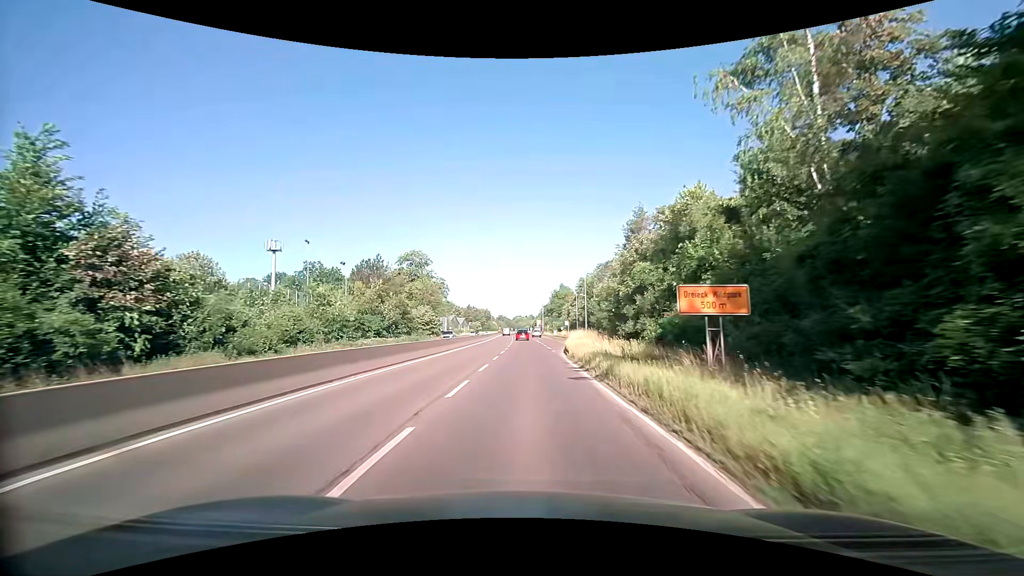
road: trunk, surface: asphalt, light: Day
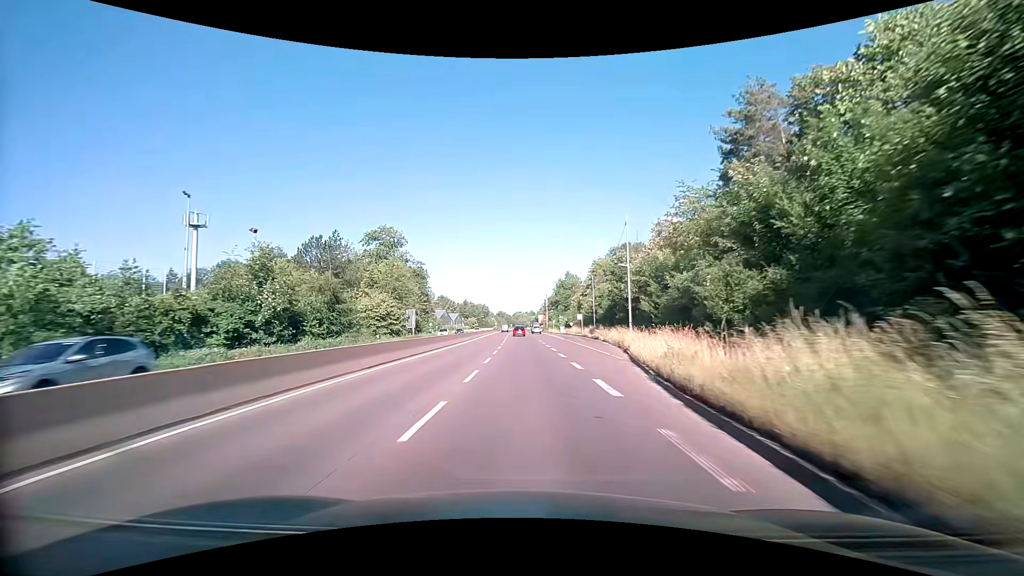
(0.0, +28.7) m; 0°
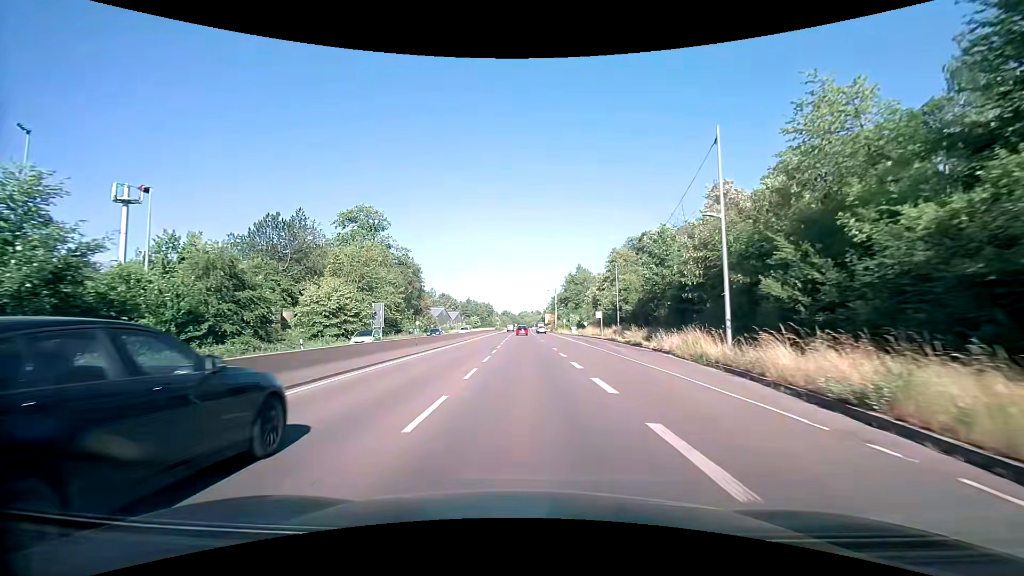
(0.0, +18.0) m; 0°
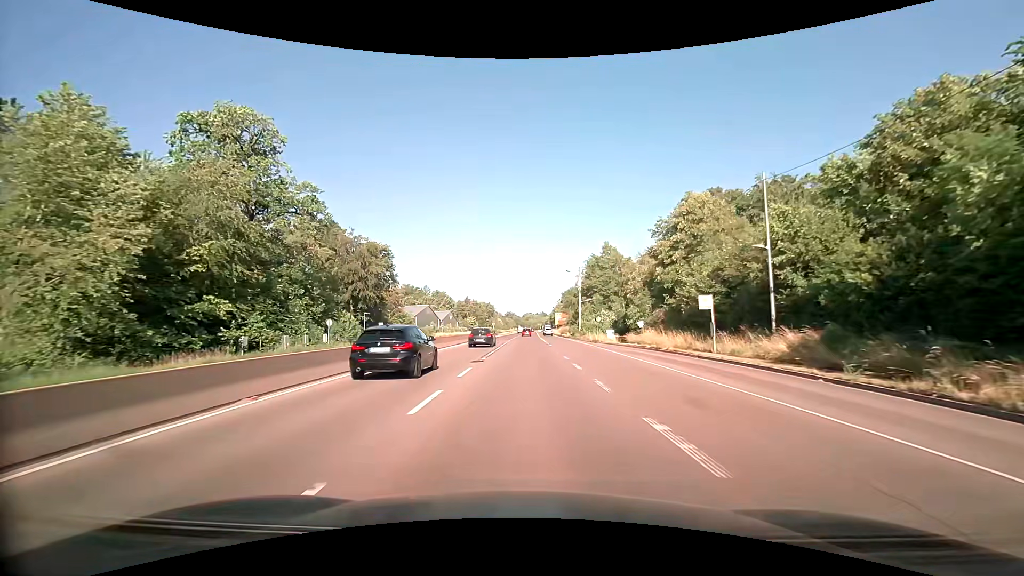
(-0.4, +42.0) m; -1°
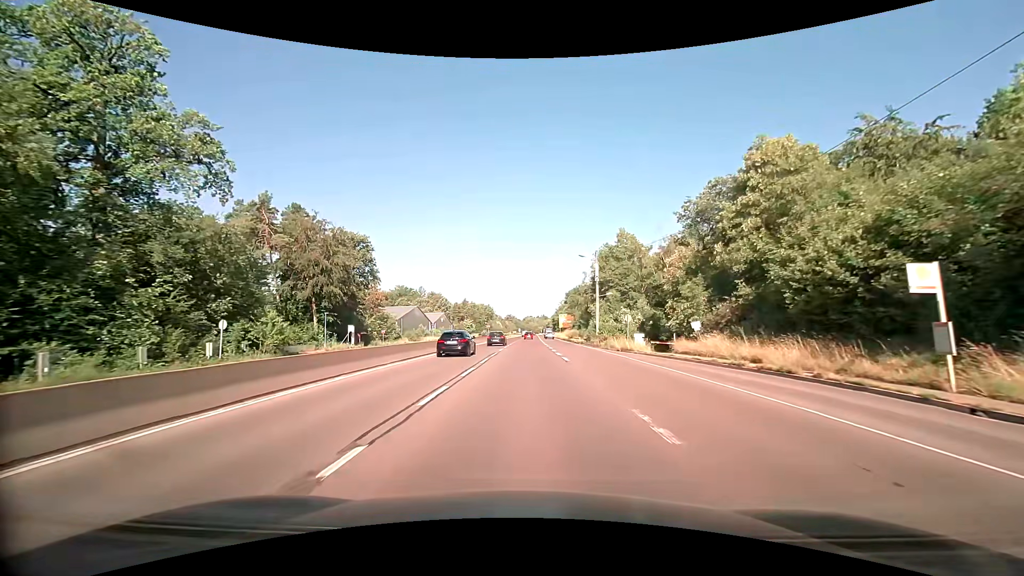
(0.0, +17.2) m; 0°
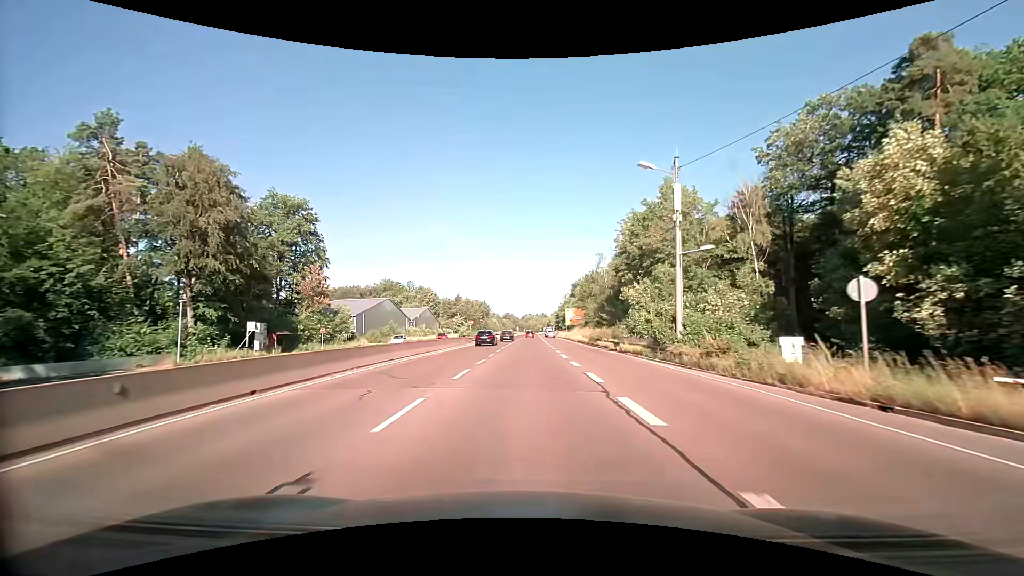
(0.0, +29.2) m; 0°
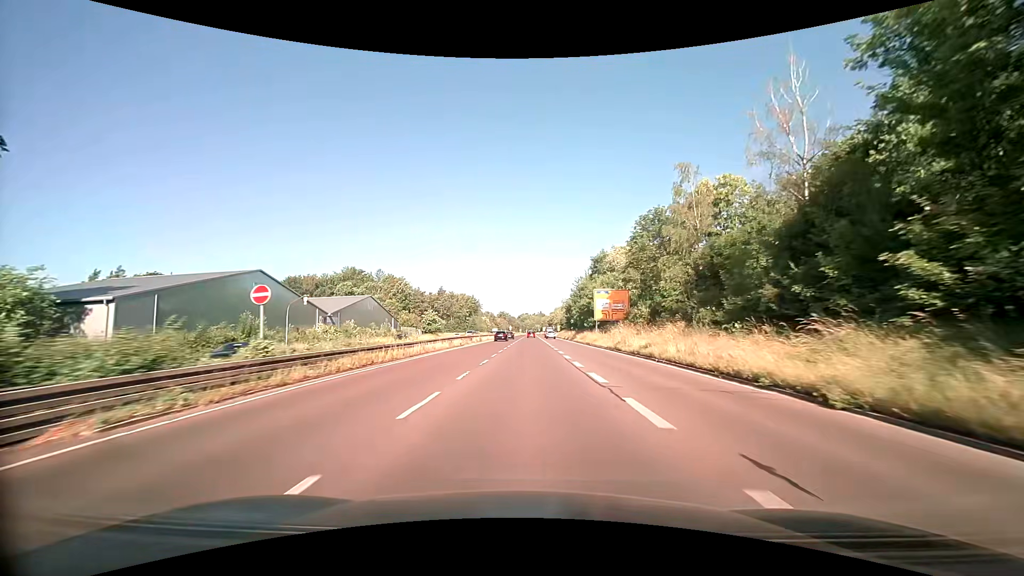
(+0.2, +54.9) m; 0°
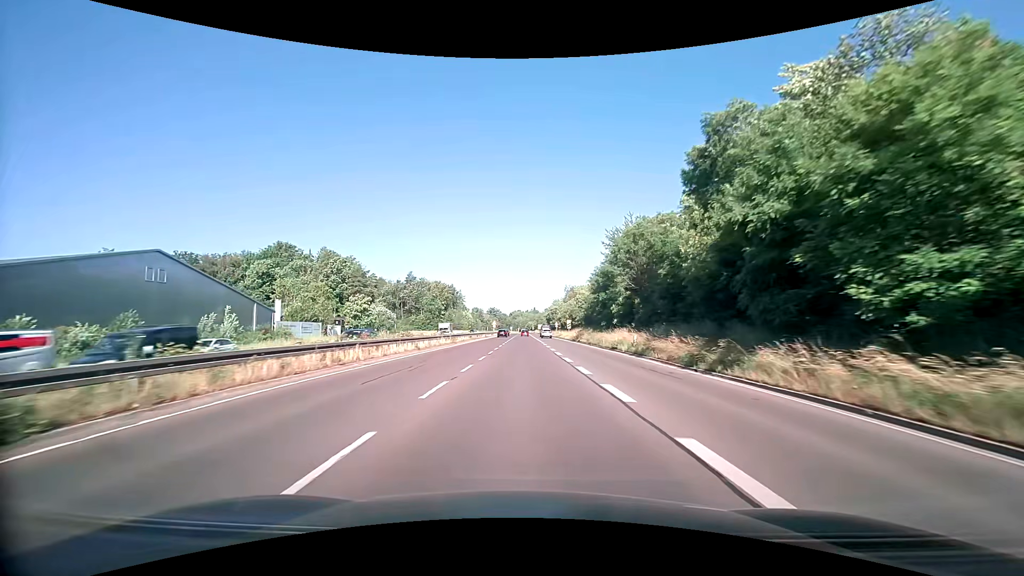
(+0.5, +58.2) m; +1°
(0, +10) (0, +20) (0, +30) (0, +40) (0, +50) (0, +60) (0, +70) (0, +80) (0, +90) (0, +100) m
